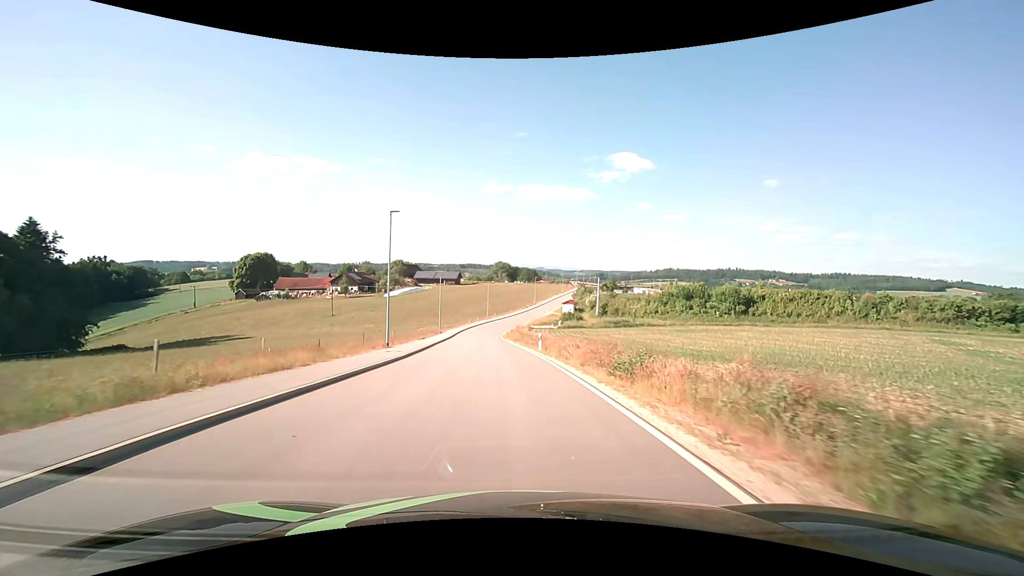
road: unclassified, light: Day
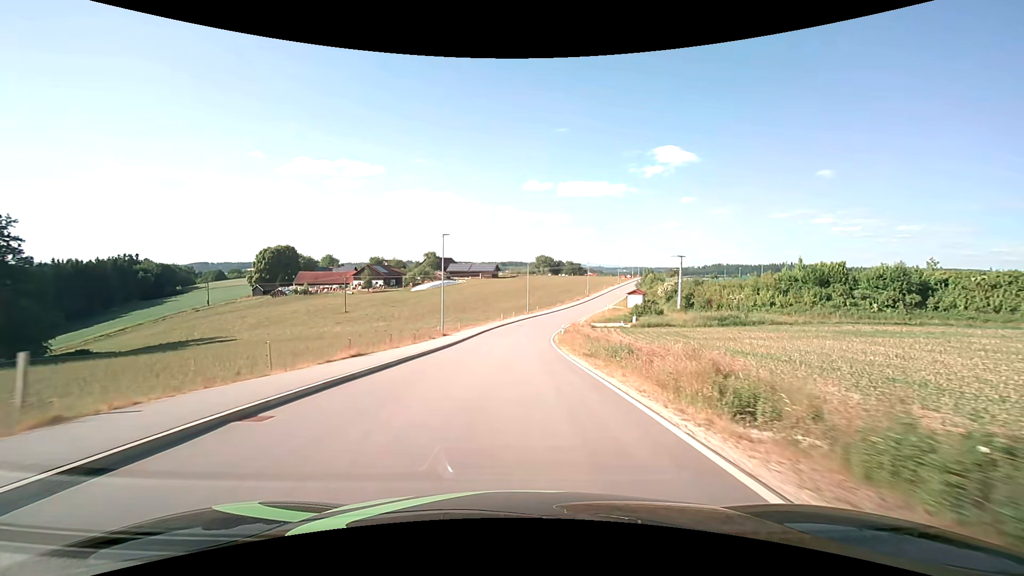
(-1.4, +30.1) m; -5°
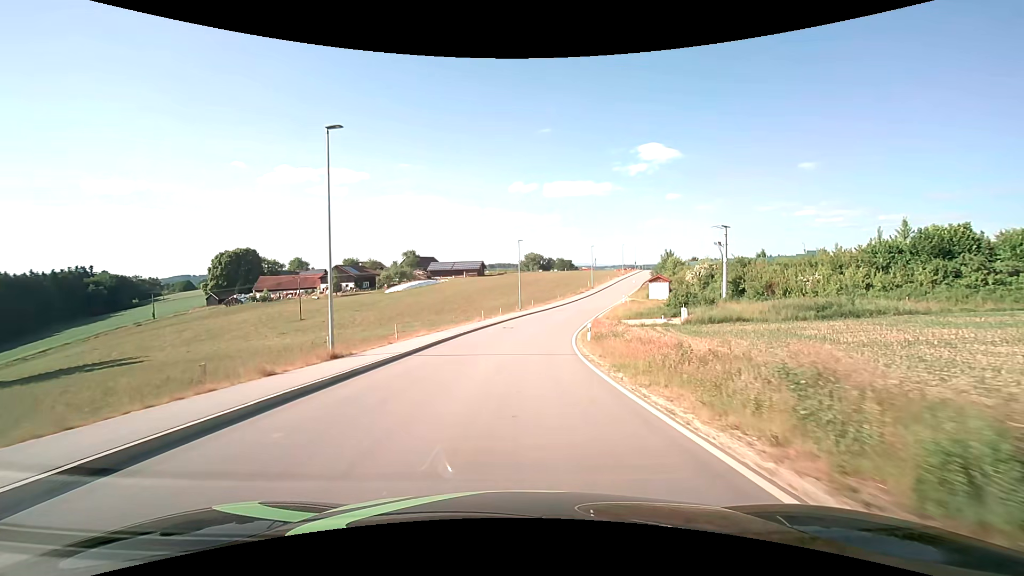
(0.0, +22.6) m; +1°
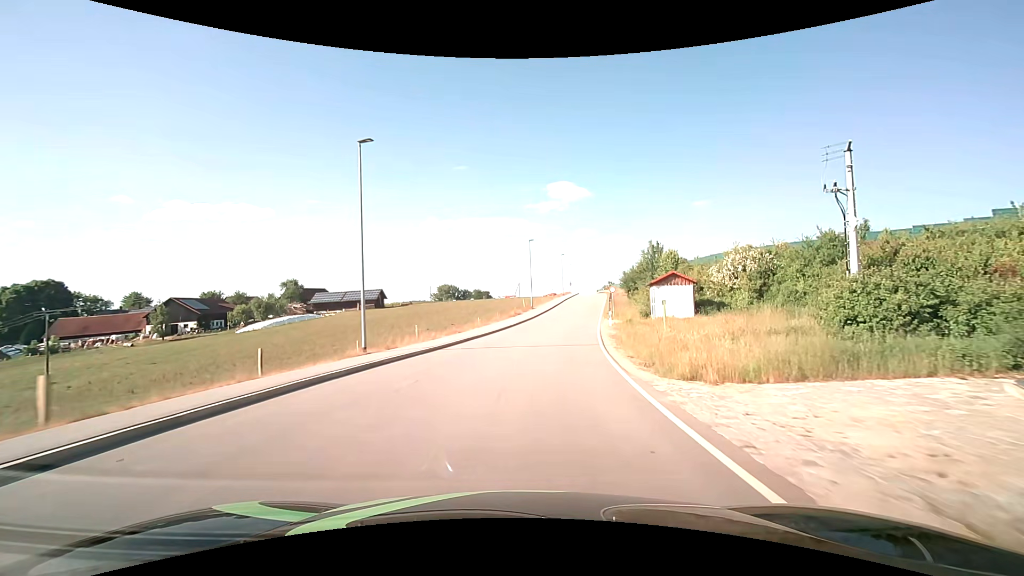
(+2.5, +38.4) m; +9°
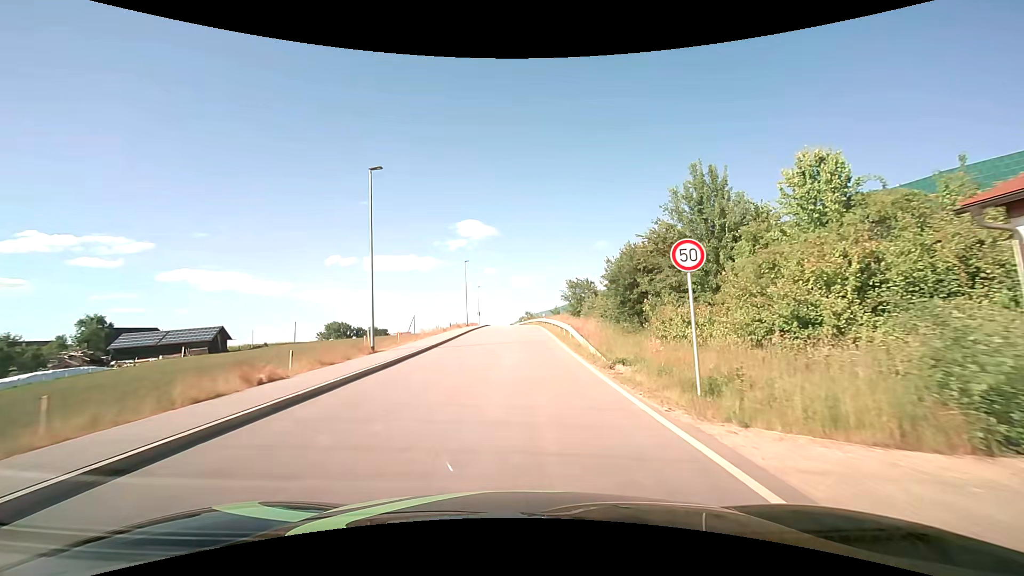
(+3.7, +37.0) m; +11°
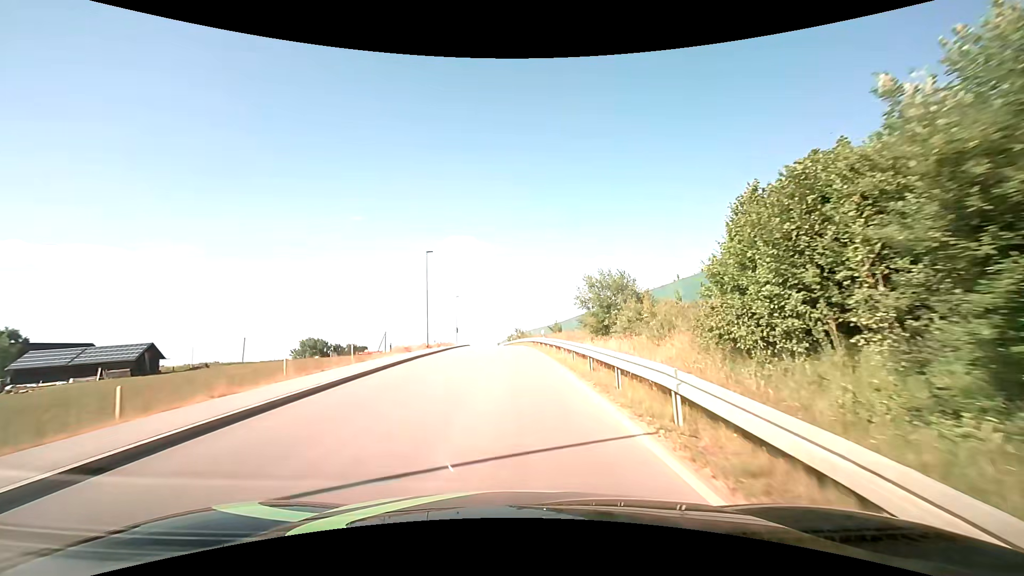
(+0.4, +19.9) m; +1°
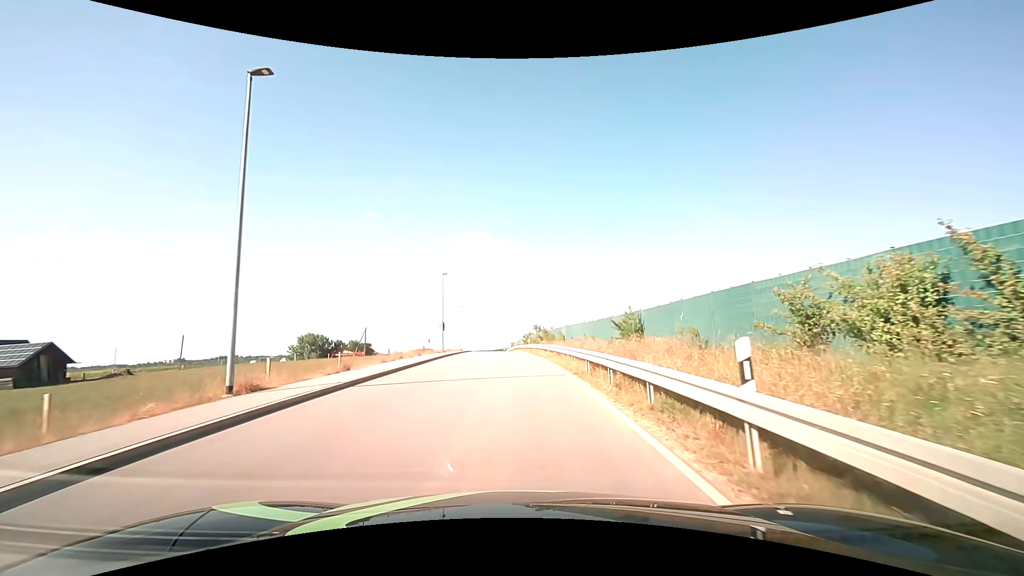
(-0.3, +30.0) m; -2°
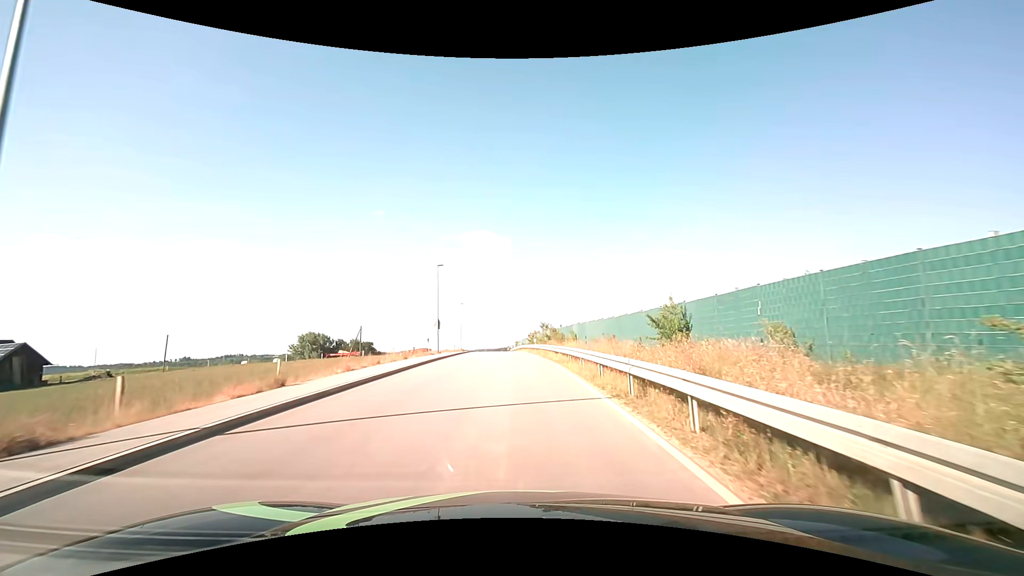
(0.0, +5.9) m; -1°
(0, +10) (0, +20) (0, +30) (-1, +40) (-1, +50) (-2, +60) (-2, +70) (-3, +80) (-4, +90) (-4, +100) m
